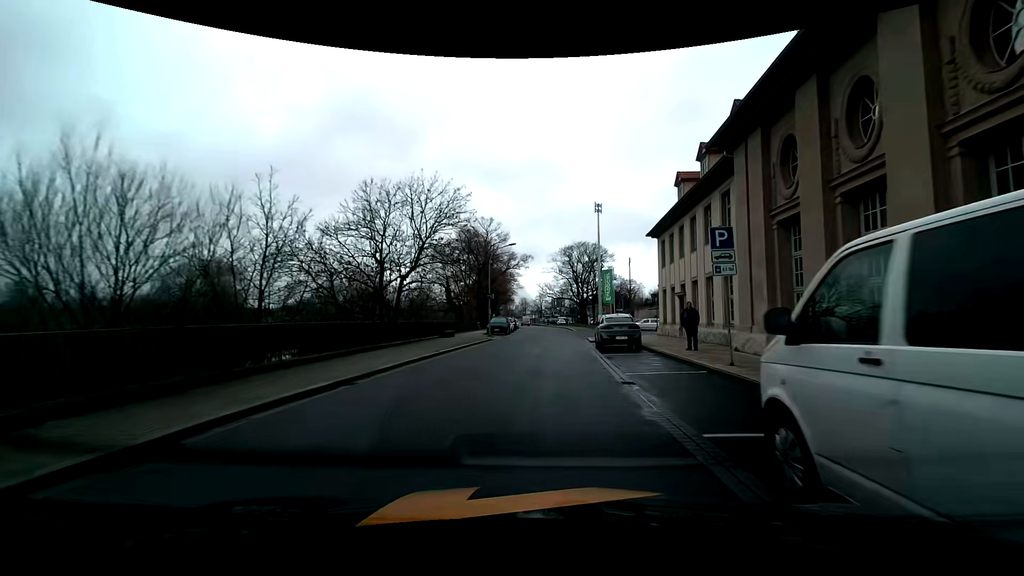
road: unclassified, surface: asphalt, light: Day
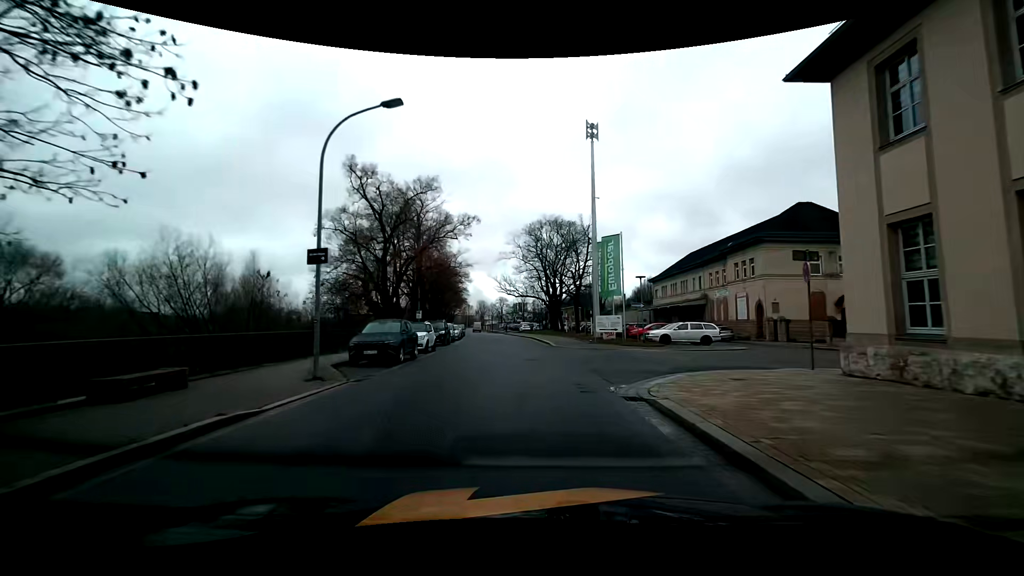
(+1.0, +26.7) m; +3°
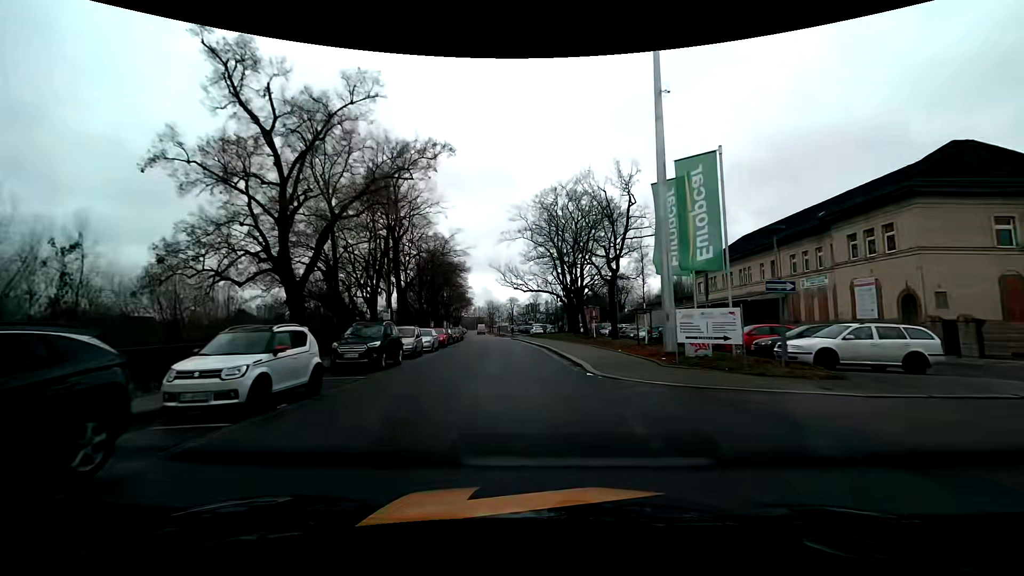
(+0.3, +16.1) m; -1°
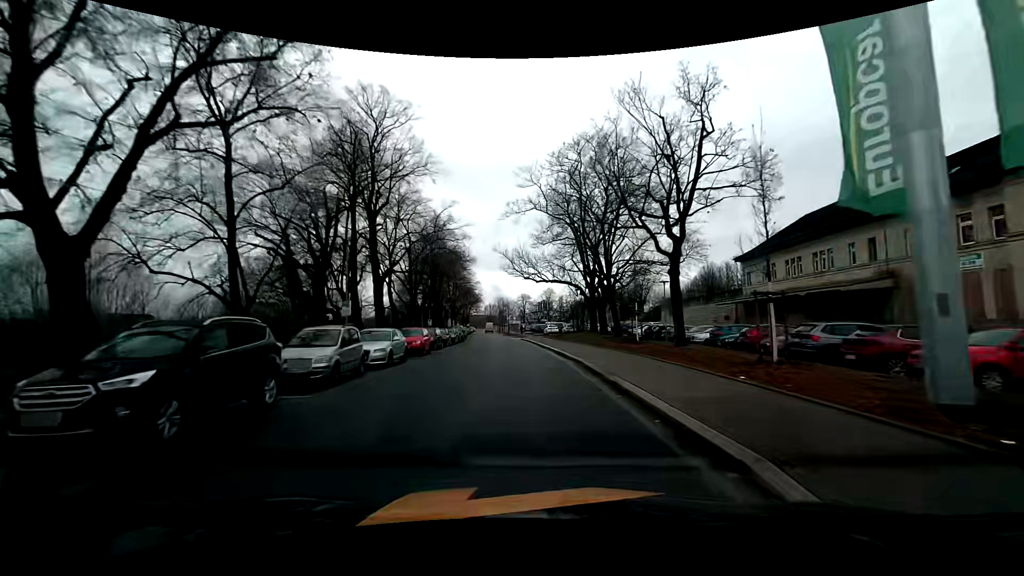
(-0.2, +11.3) m; -1°
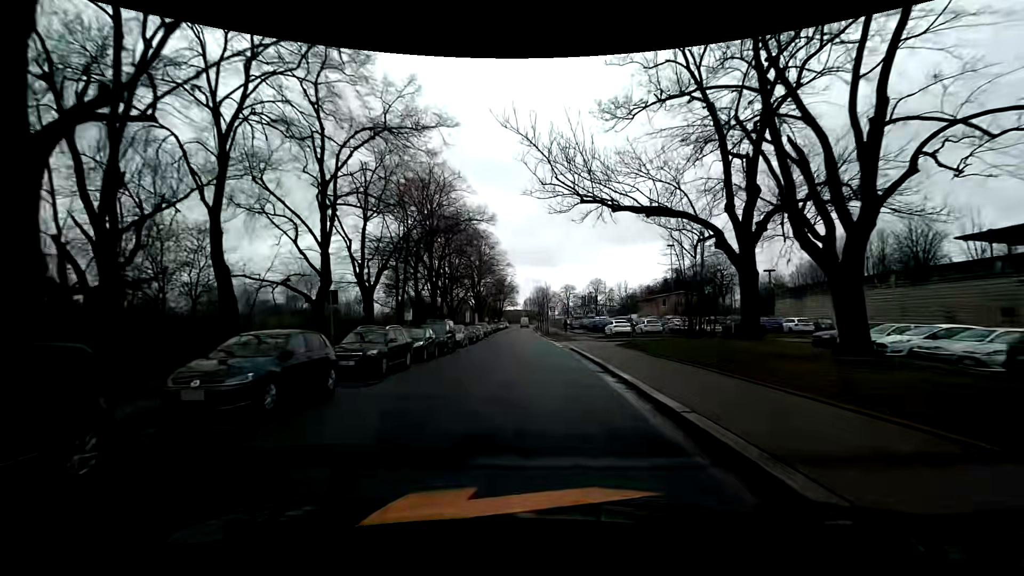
(-1.0, +30.1) m; -5°
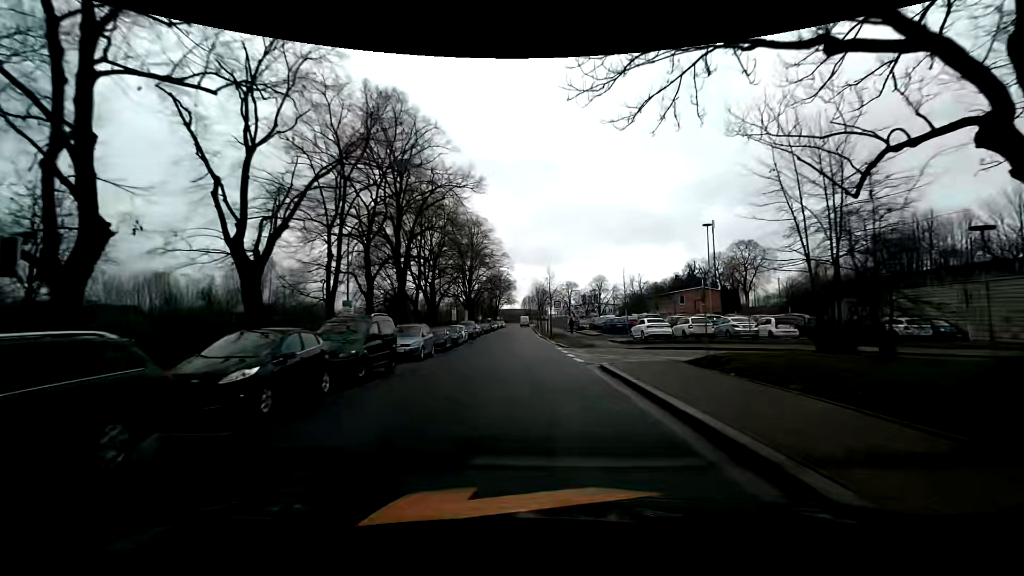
(0.0, +12.9) m; 0°
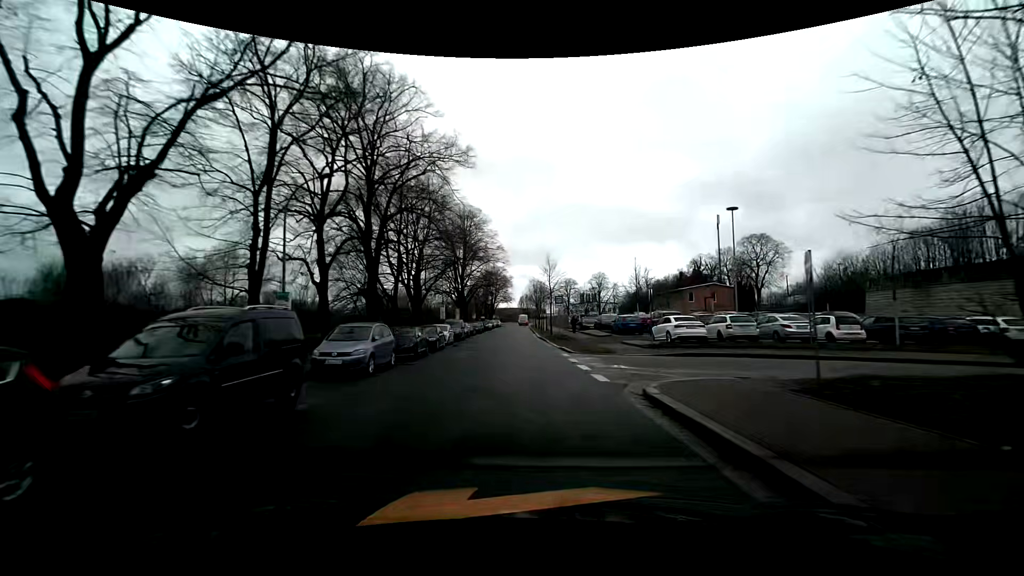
(0.0, +6.6) m; 0°
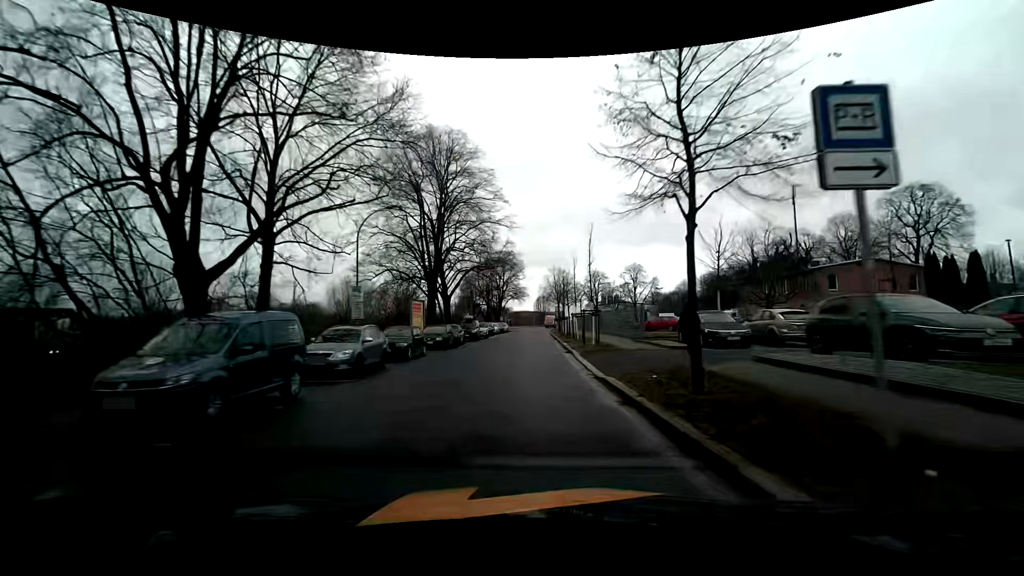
(-0.7, +34.0) m; -2°
(0, +10) (0, +20) (0, +30) (0, +40) (0, +50) (0, +60) (0, +70) (+1, +80) (+2, +90) (+3, +100) m
